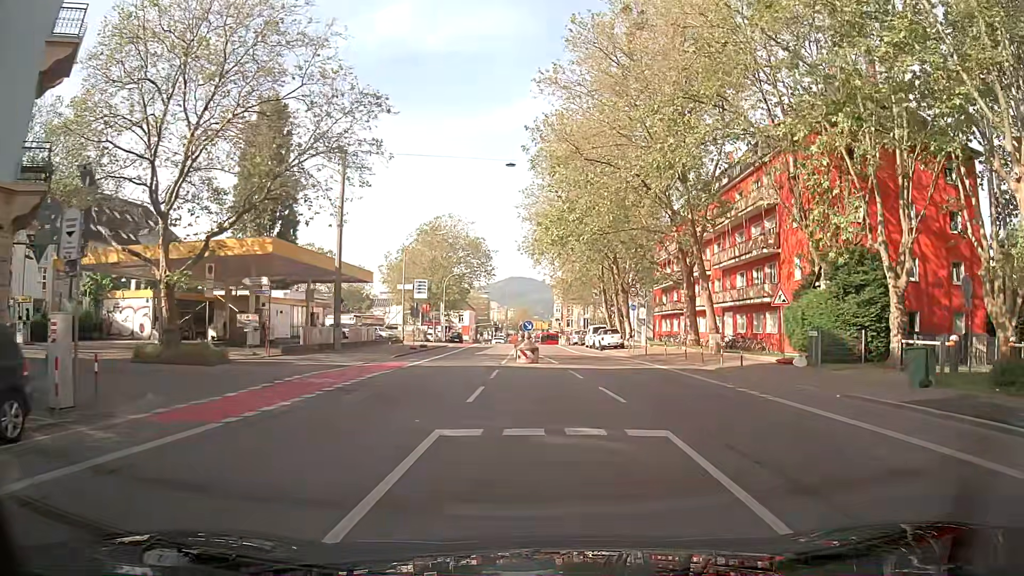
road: secondary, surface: asphalt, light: Day
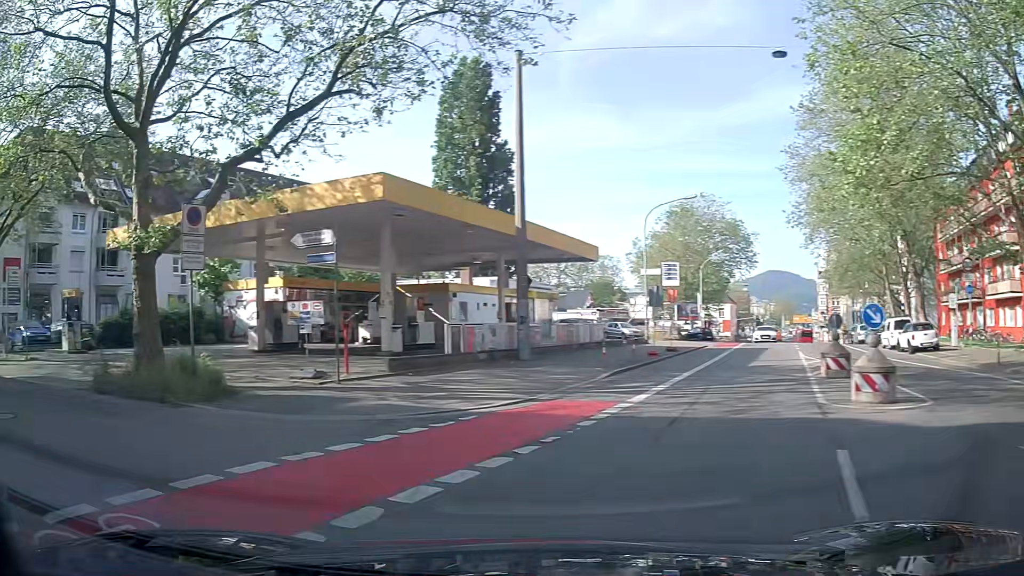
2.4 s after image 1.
(-0.7, +14.0) m; -22°
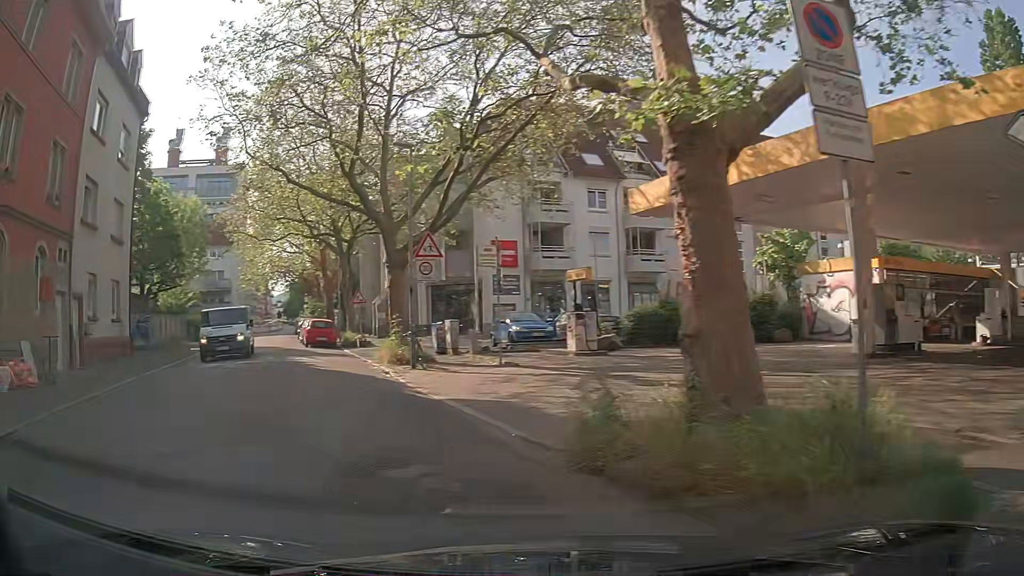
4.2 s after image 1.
(-3.5, +7.9) m; -45°
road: residential
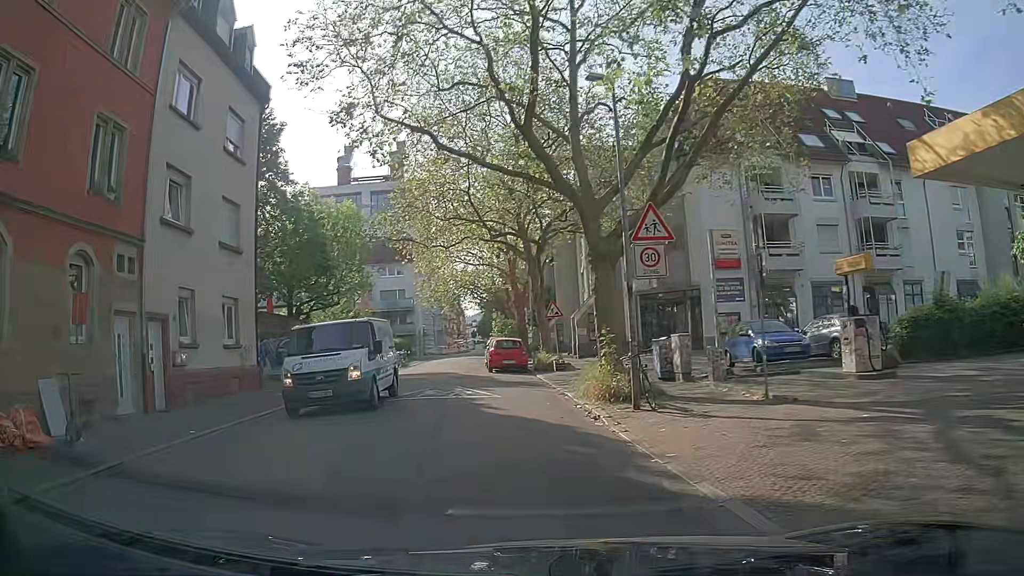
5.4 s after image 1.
(-1.1, +6.4) m; -19°
